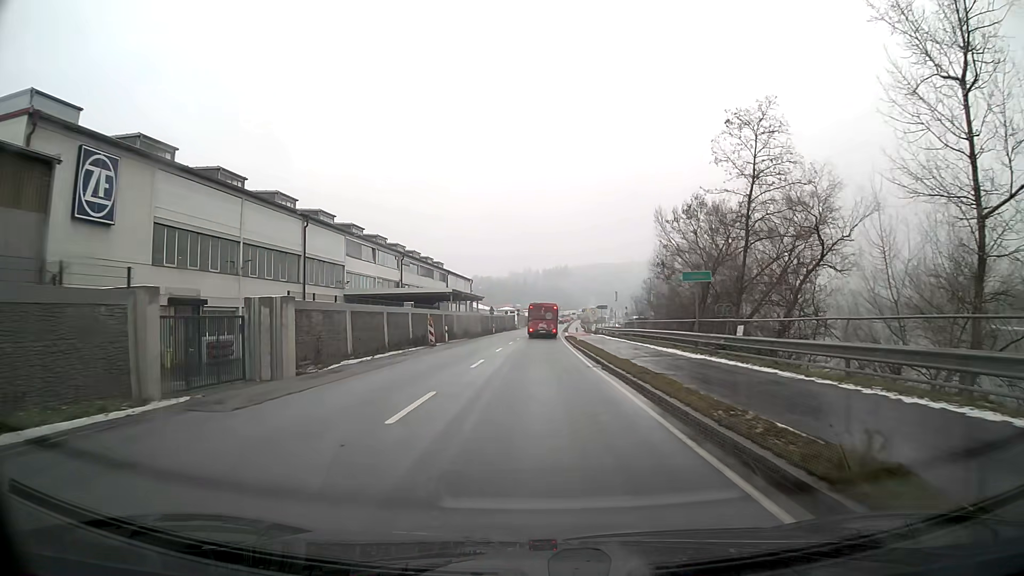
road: primary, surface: asphalt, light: Day
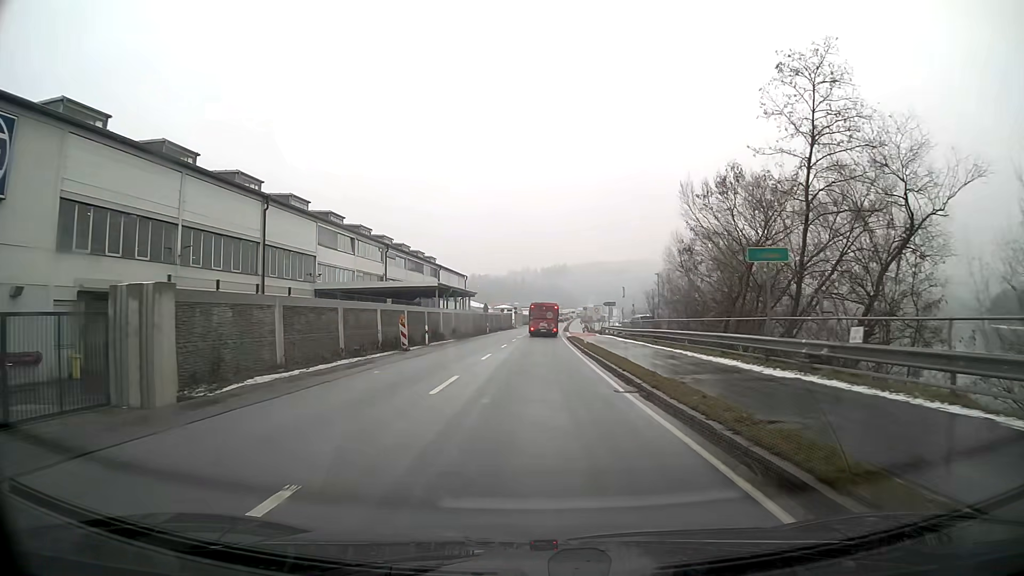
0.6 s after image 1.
(0.0, +7.7) m; 0°
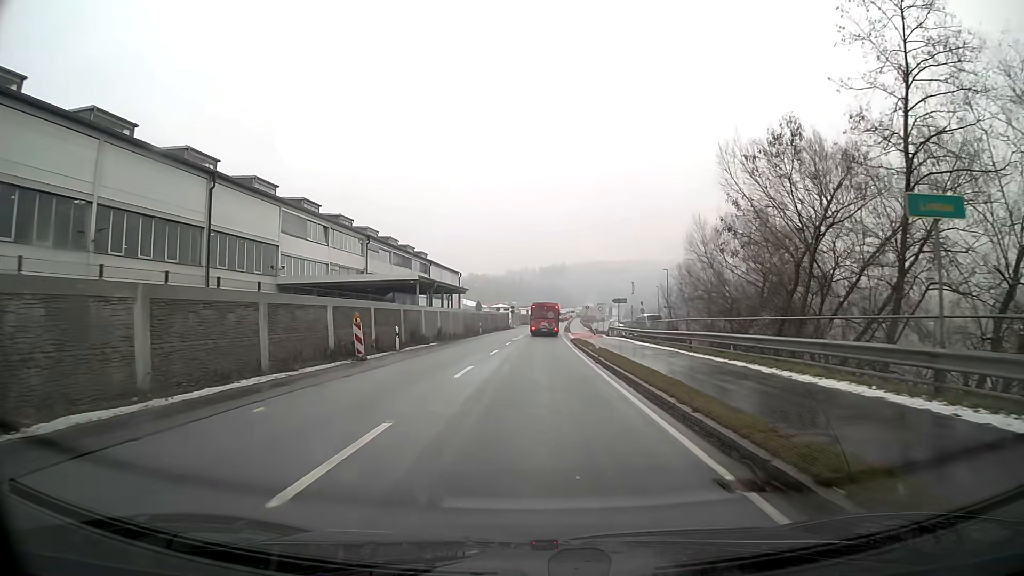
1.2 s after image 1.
(0.0, +7.7) m; 0°
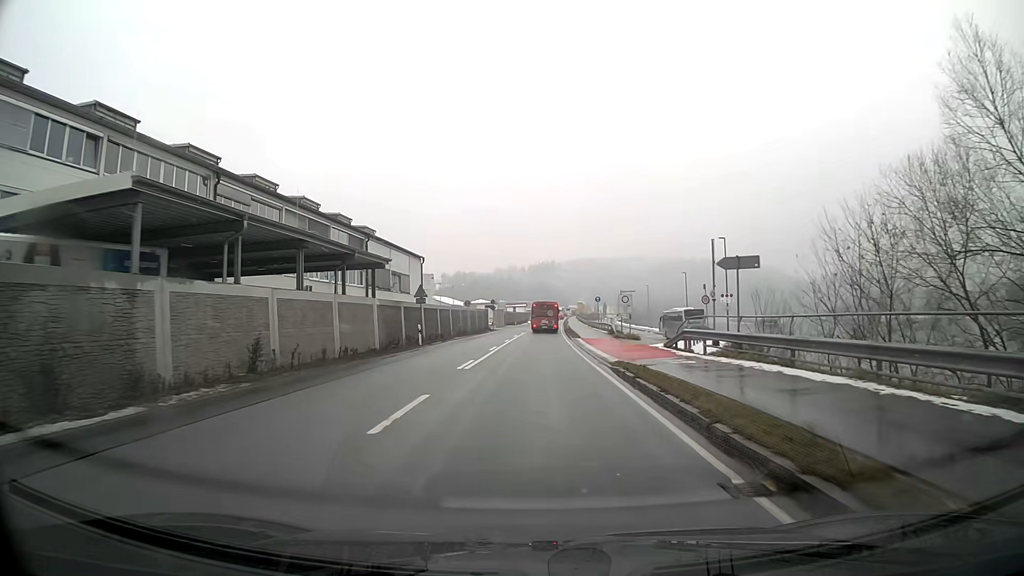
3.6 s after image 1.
(+0.2, +30.6) m; +1°
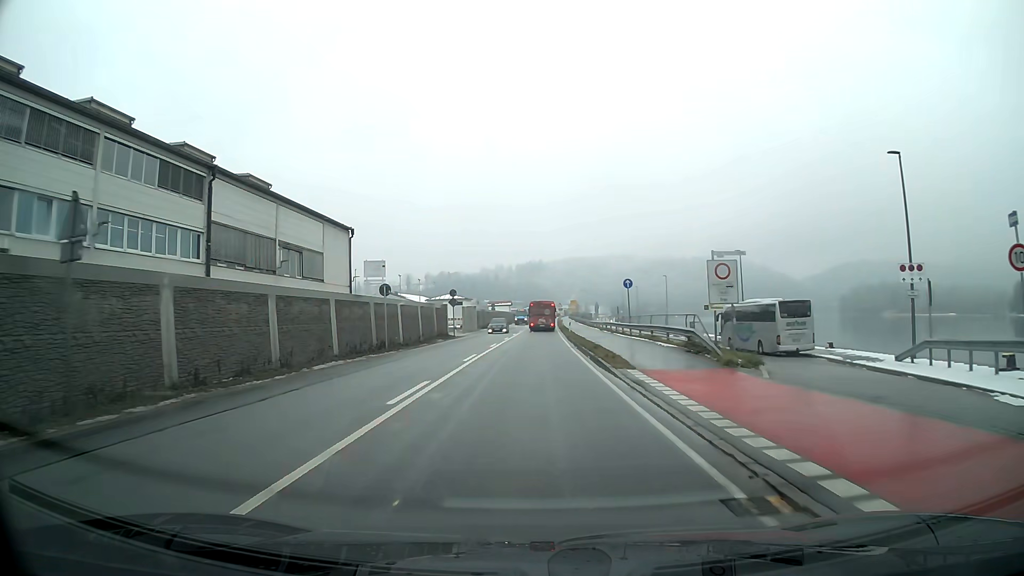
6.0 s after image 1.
(+0.4, +30.6) m; +1°
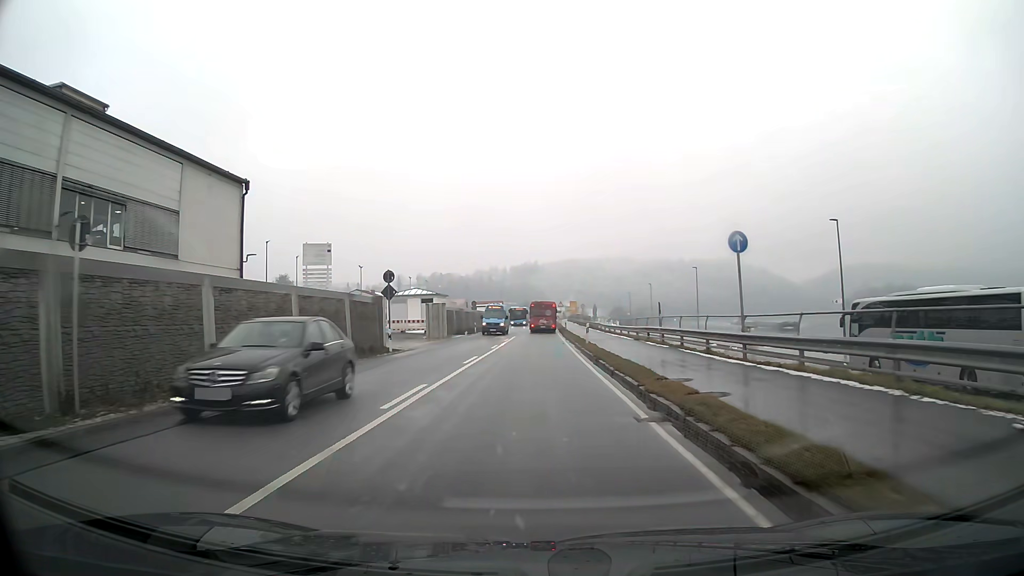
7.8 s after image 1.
(+0.1, +22.9) m; 0°
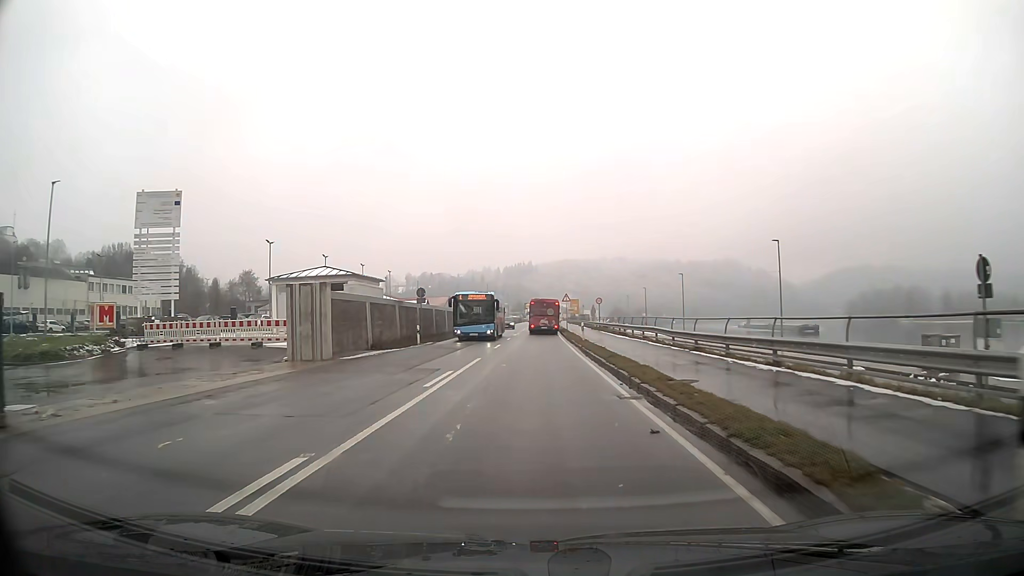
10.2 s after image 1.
(+0.2, +30.4) m; +1°
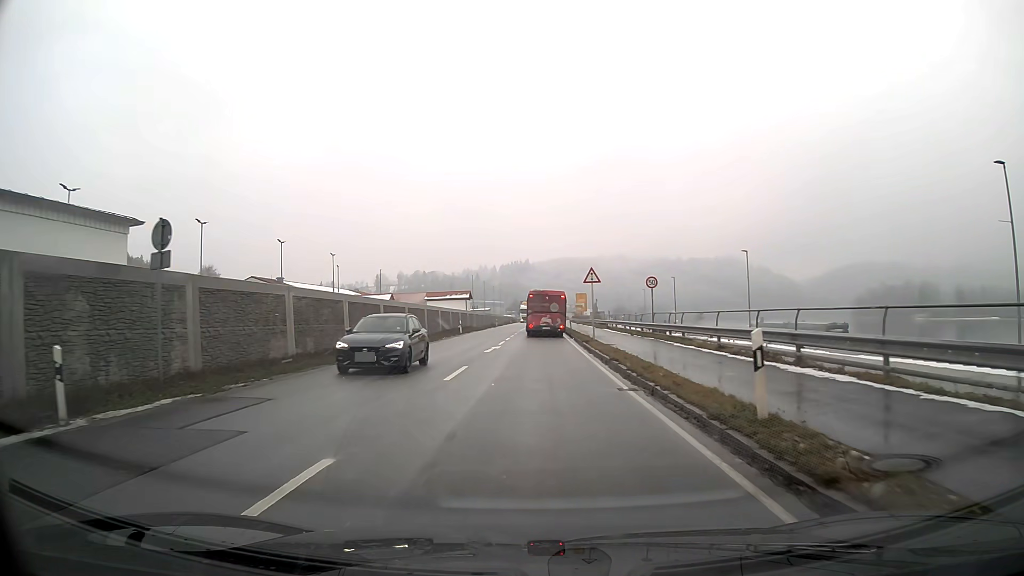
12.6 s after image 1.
(0.0, +29.3) m; 0°
